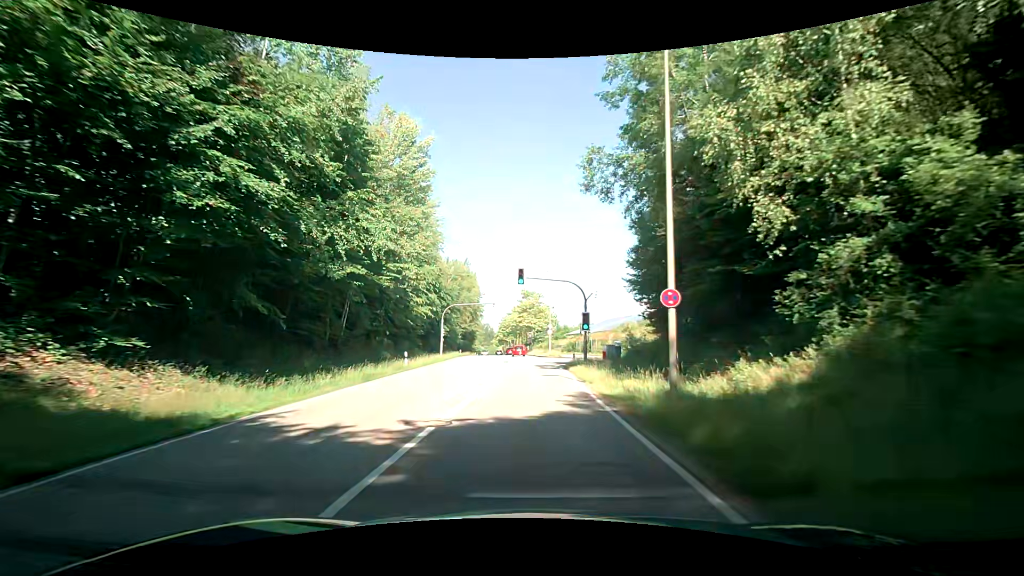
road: secondary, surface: asphalt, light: Day
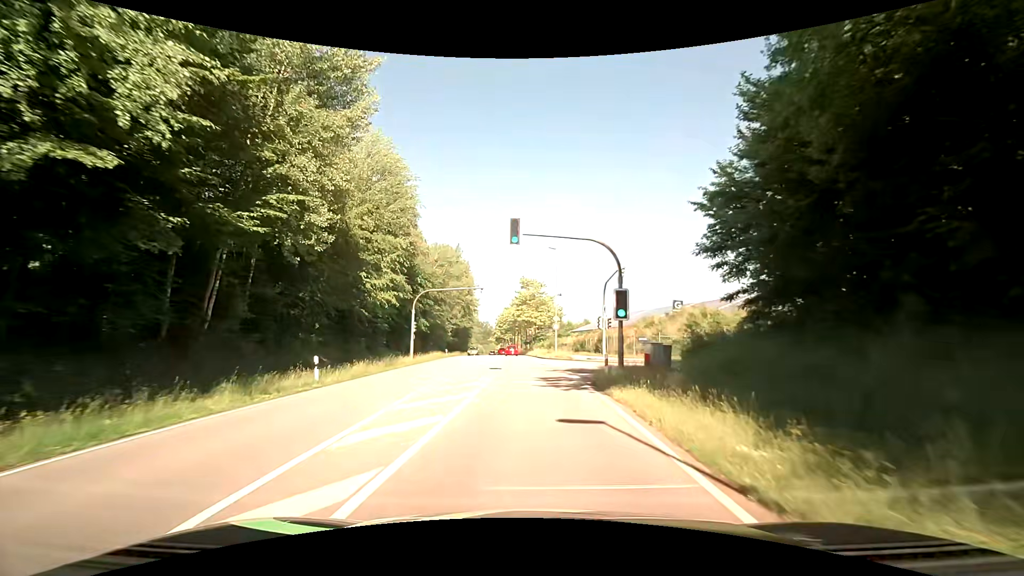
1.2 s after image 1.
(-0.3, +13.6) m; -2°
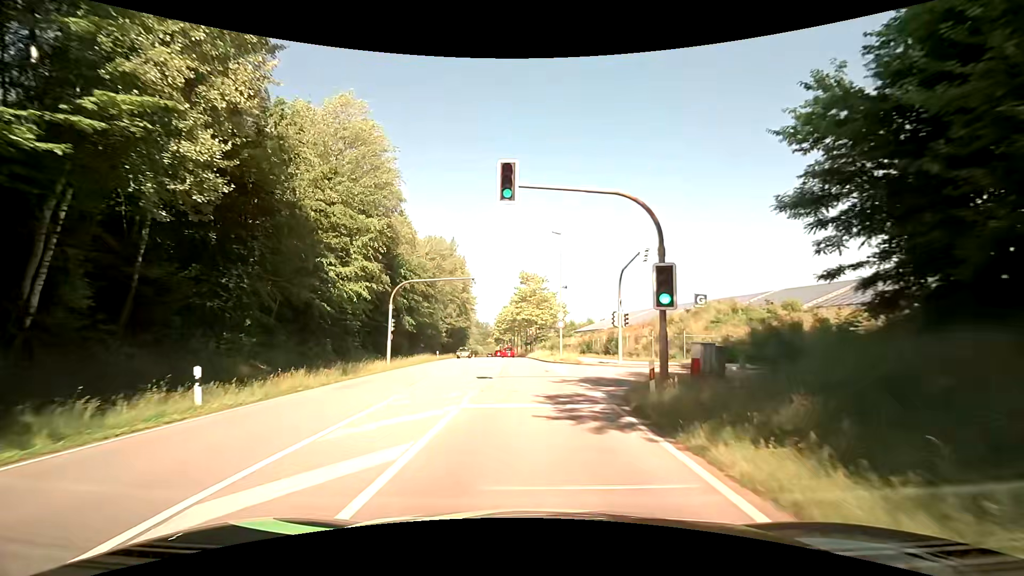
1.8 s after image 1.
(+0.1, +6.8) m; 0°
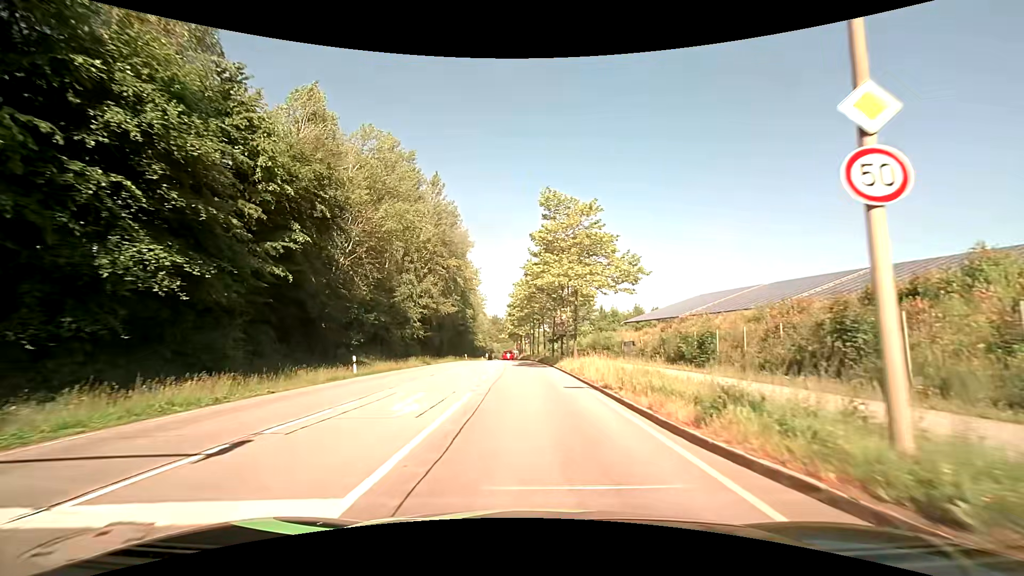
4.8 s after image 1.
(-0.5, +34.3) m; -2°
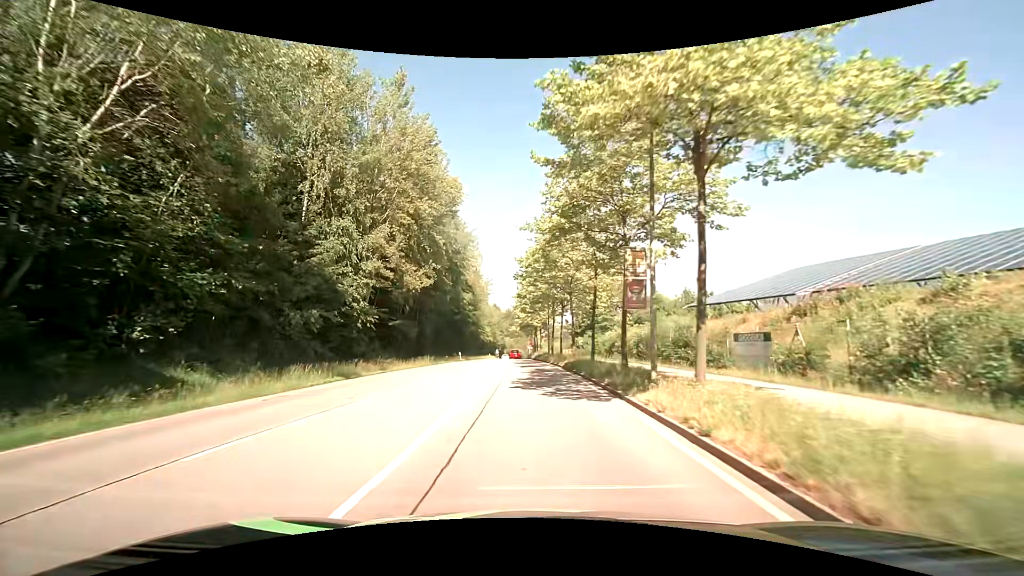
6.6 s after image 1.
(-0.3, +21.5) m; -2°
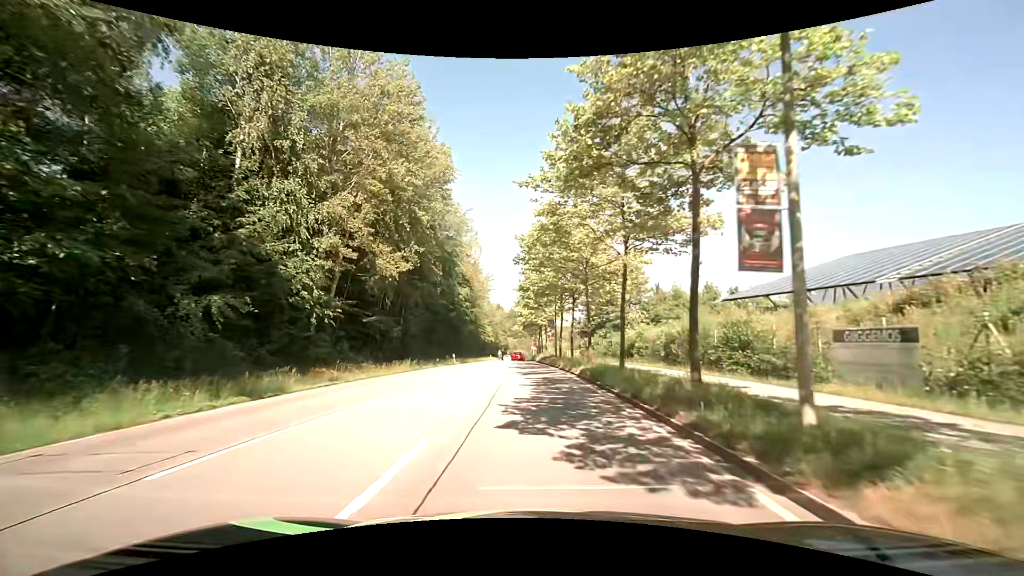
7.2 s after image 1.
(+0.1, +7.4) m; 0°
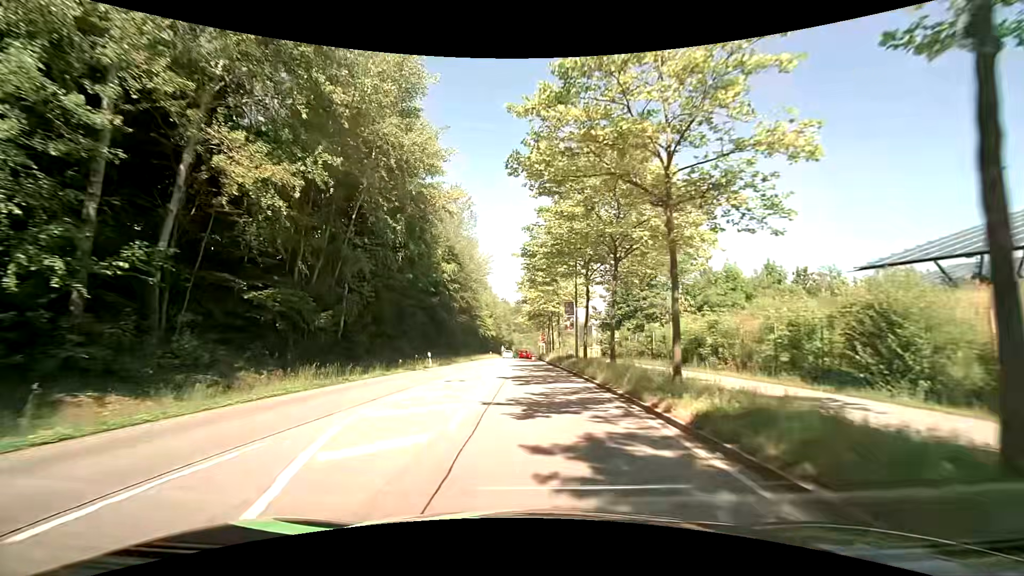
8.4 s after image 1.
(-0.1, +15.0) m; -1°
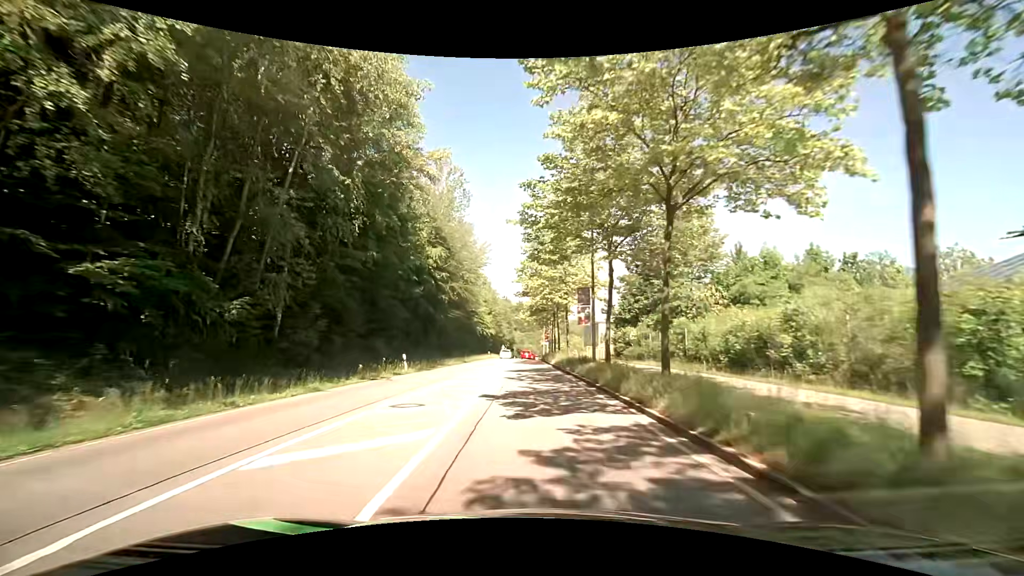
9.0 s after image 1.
(0.0, +7.5) m; -1°
(0, +10) (0, +20) (0, +30) (0, +40) (0, +50) (0, +60) (0, +70) (0, +80) (0, +90) (0, +100) m
